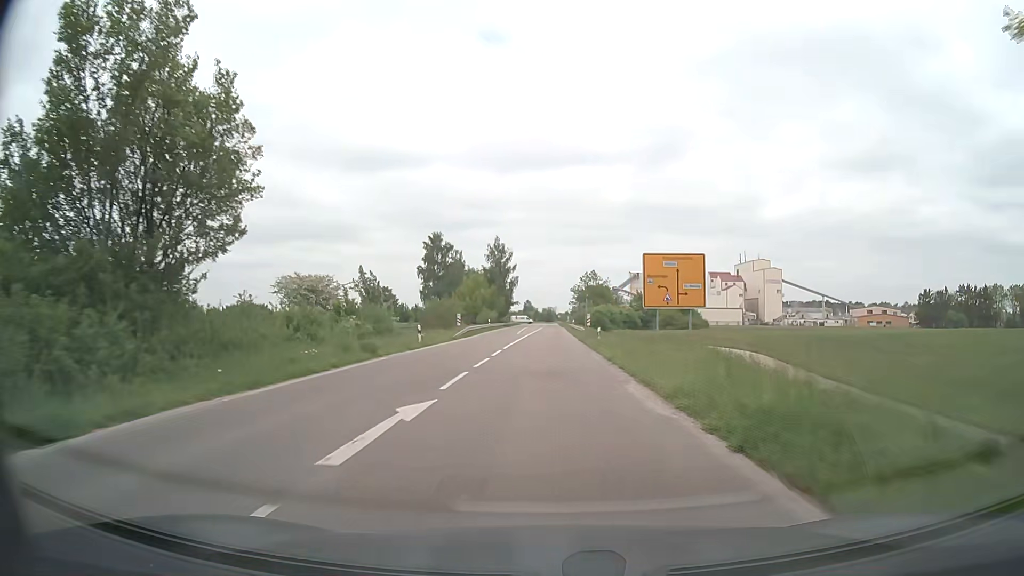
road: secondary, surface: asphalt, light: Day
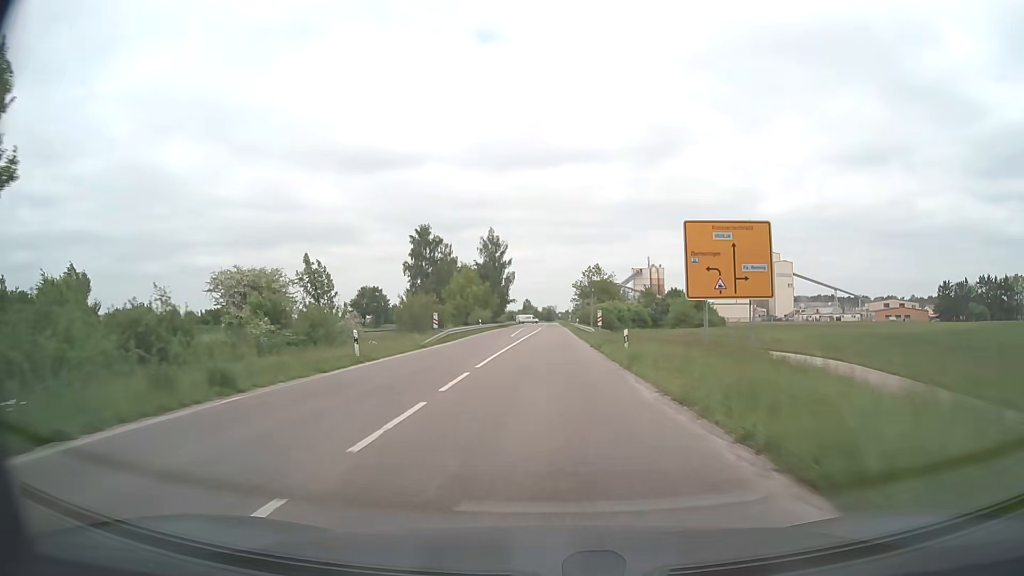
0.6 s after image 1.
(0.0, +12.0) m; 0°
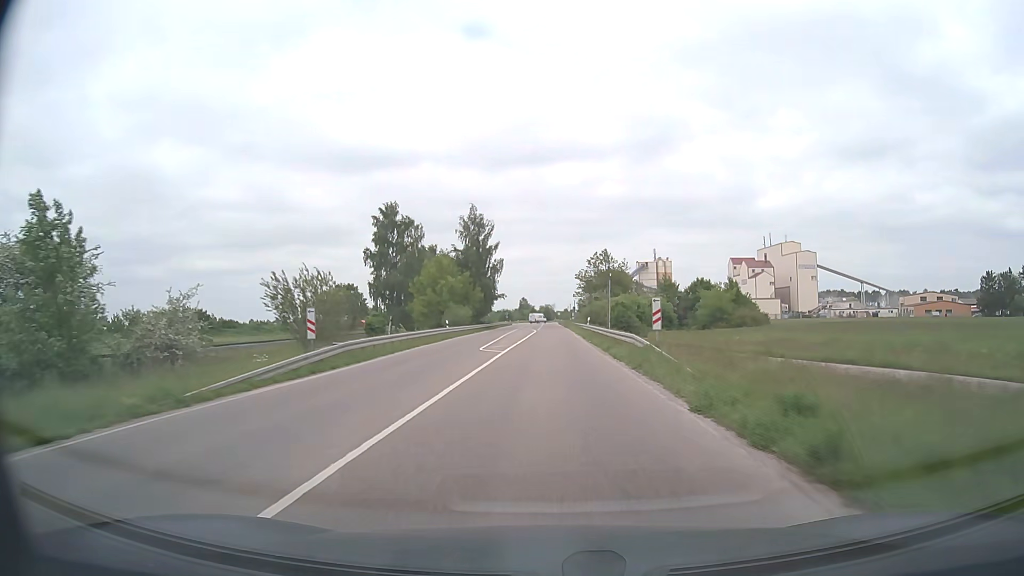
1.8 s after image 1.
(-0.1, +23.9) m; 0°
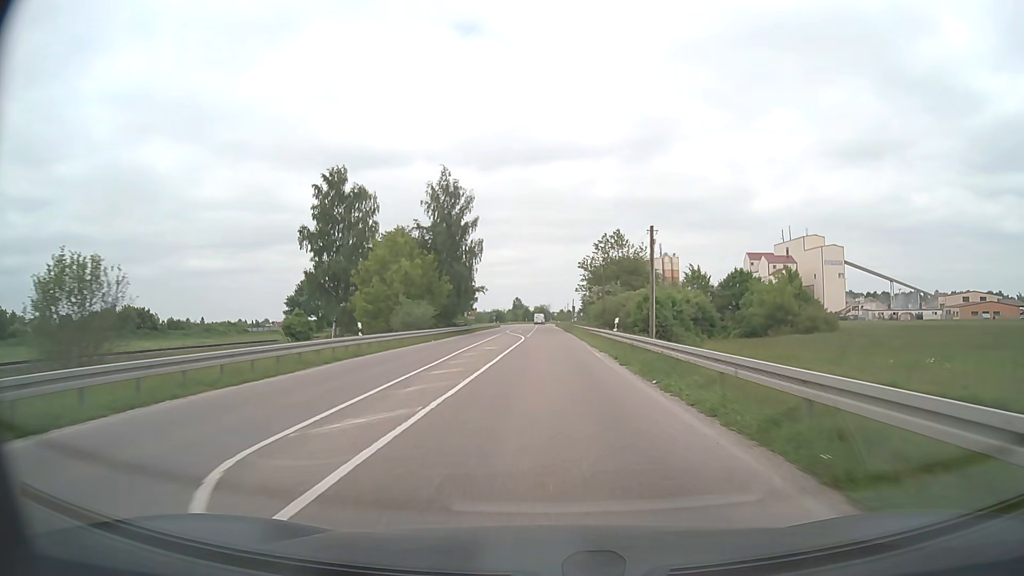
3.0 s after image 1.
(+0.1, +23.7) m; +1°
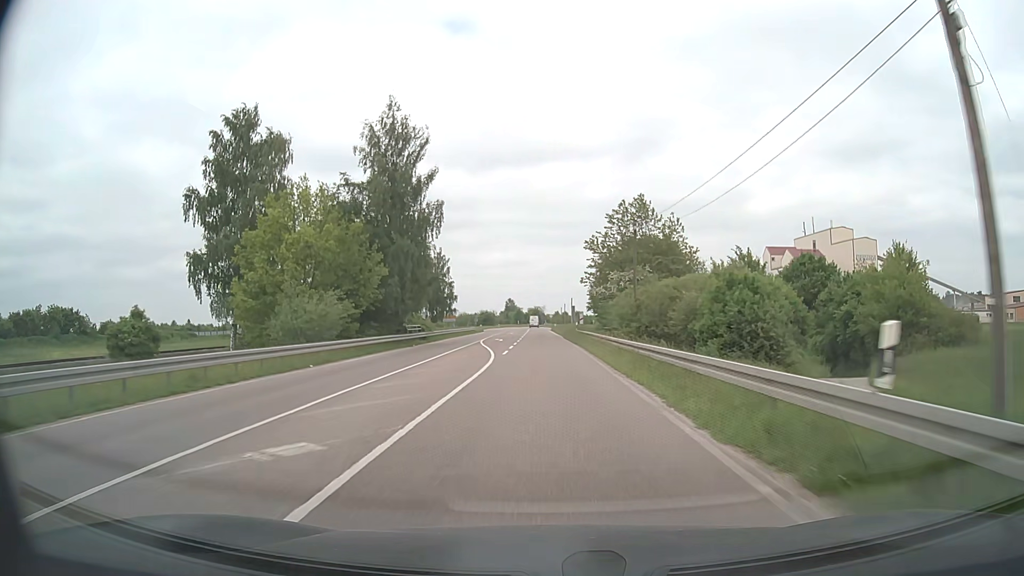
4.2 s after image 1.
(+0.1, +23.4) m; 0°
(0, +10) (0, +20) (0, +30) (0, +40) (0, +50) (0, +60) (0, +70) (-1, +80) (-1, +90) (-1, +100) m
